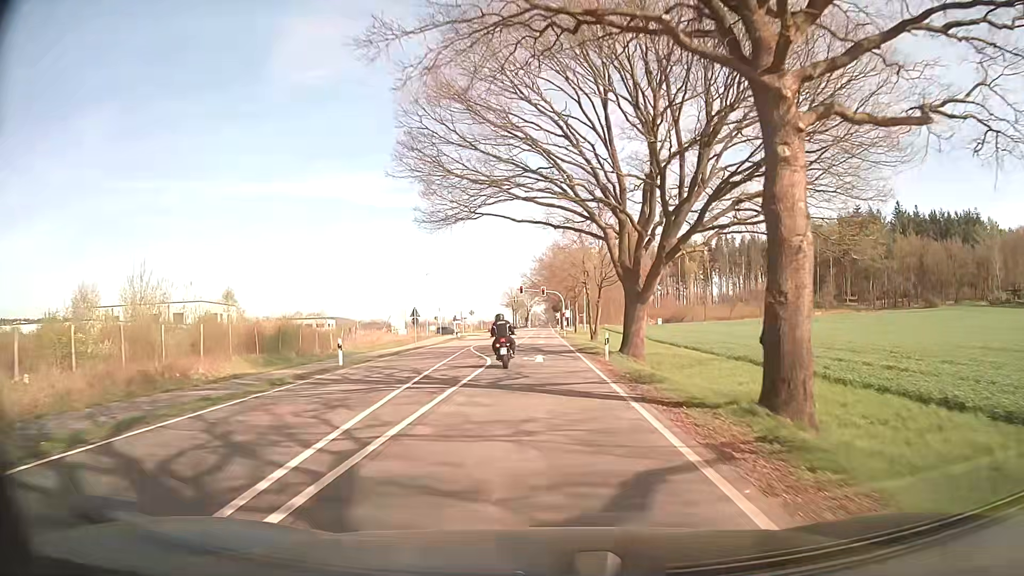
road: secondary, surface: asphalt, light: Day
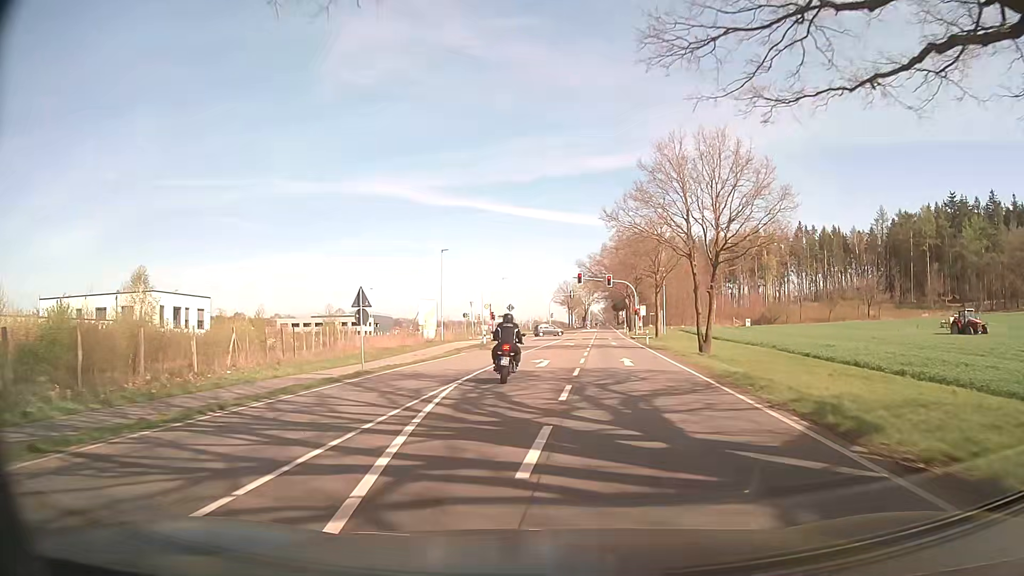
(-1.0, +26.3) m; -5°
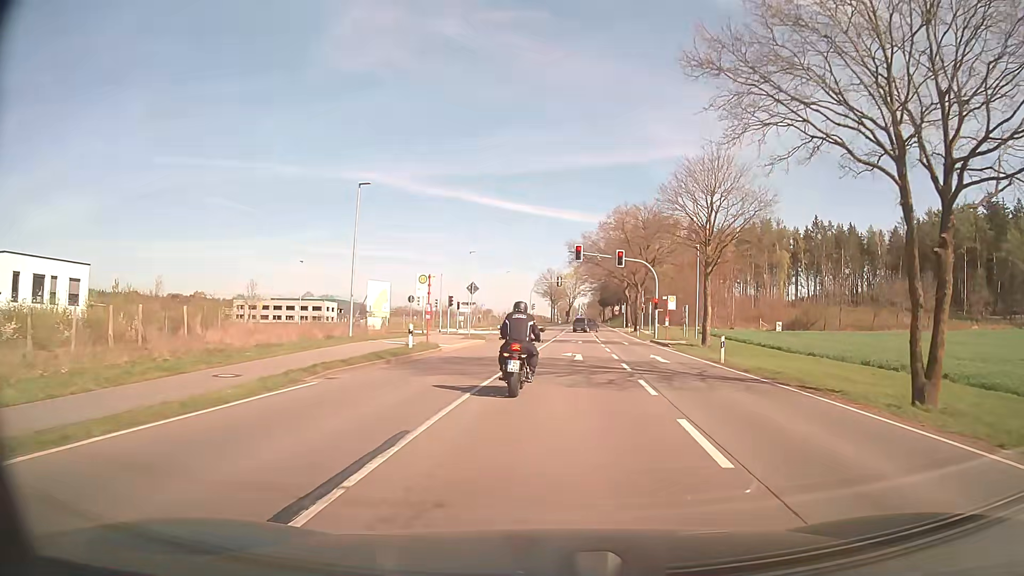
(+0.1, +23.8) m; +2°
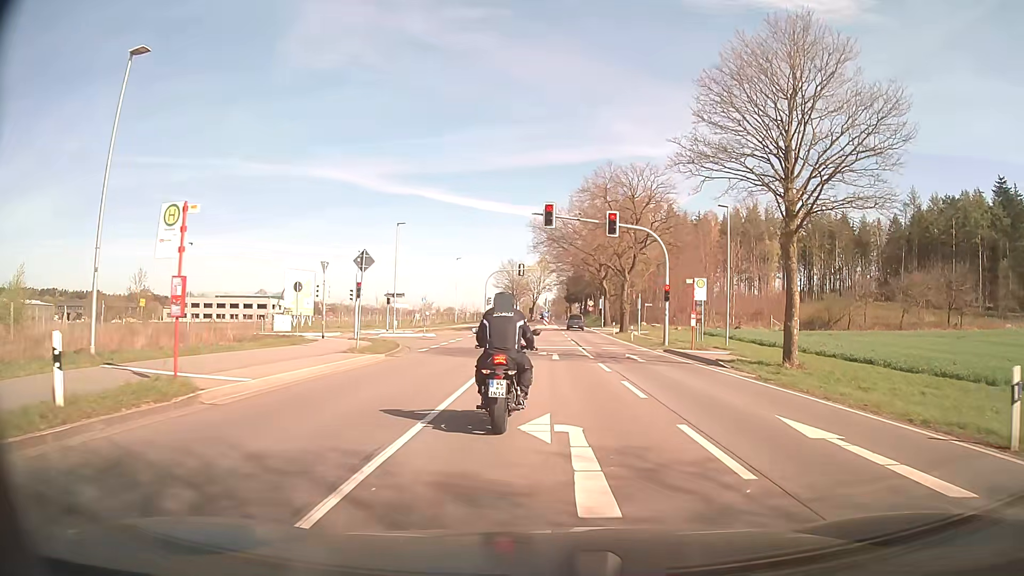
(+0.6, +18.2) m; +3°
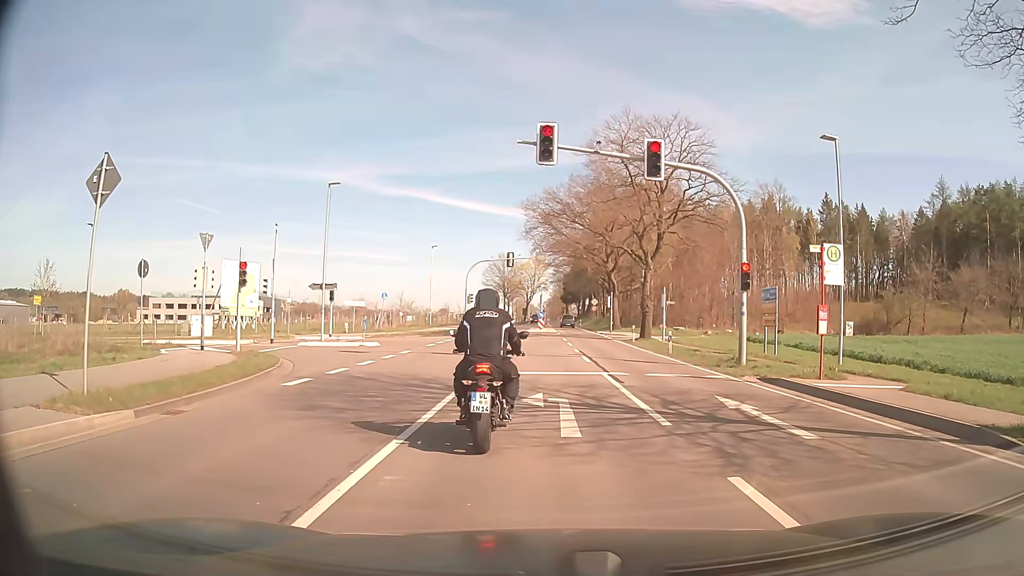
(+0.2, +14.2) m; +1°
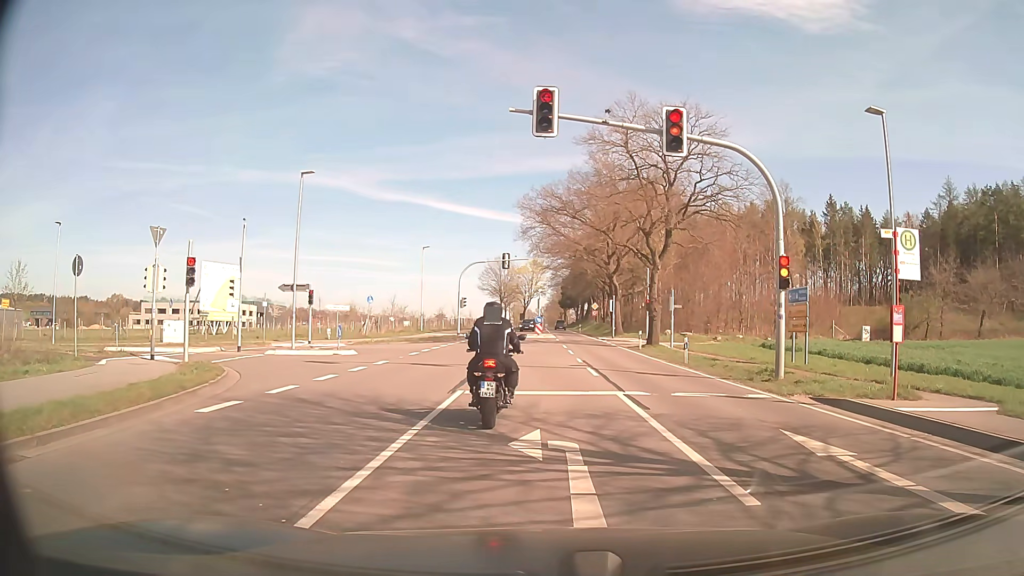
(0.0, +3.7) m; -2°
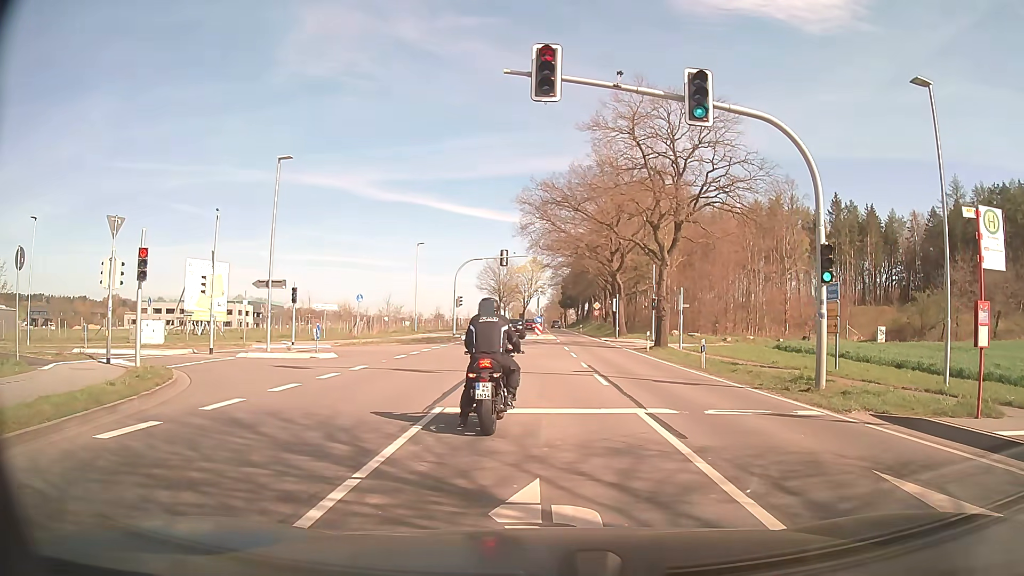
(+0.1, +2.8) m; +1°
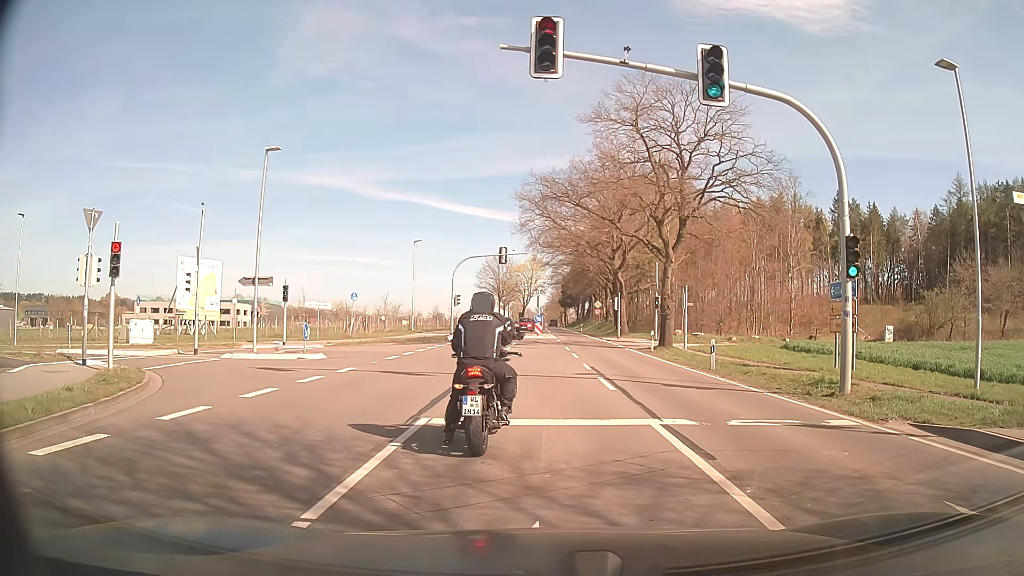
(0.0, +1.3) m; +1°
